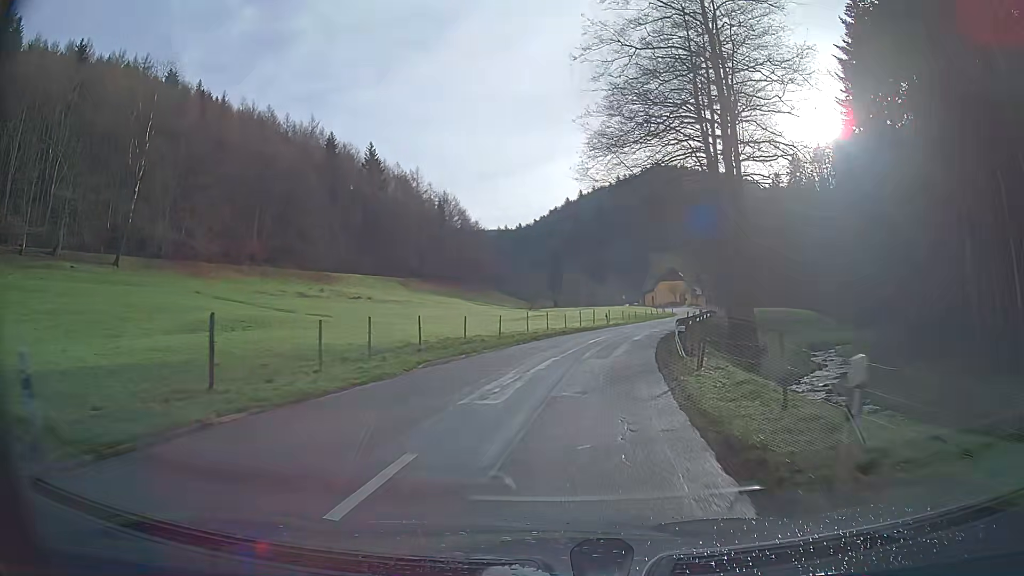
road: tertiary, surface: asphalt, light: Day
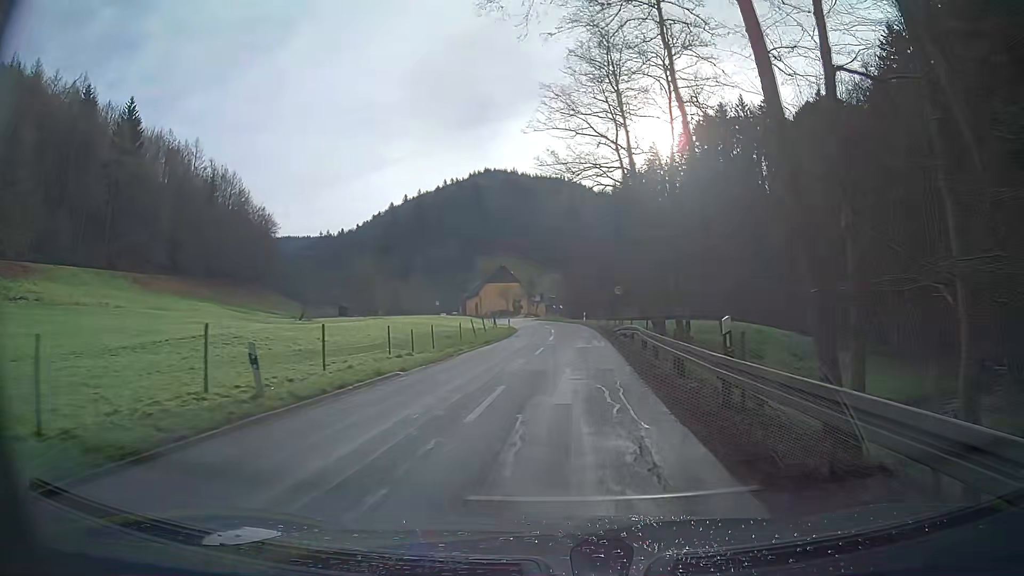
(+5.8, +40.7) m; +14°
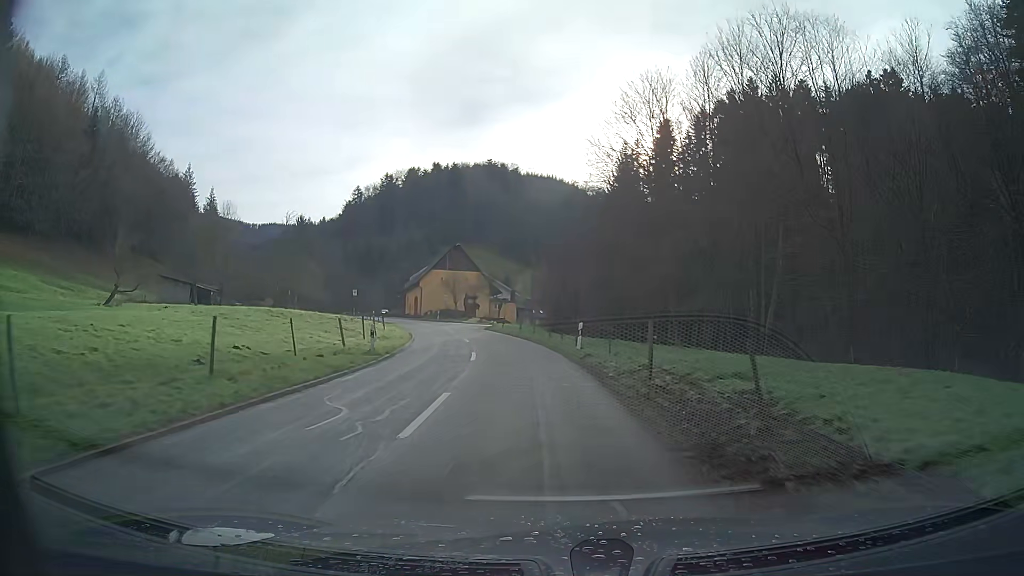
(+0.8, +39.1) m; 0°
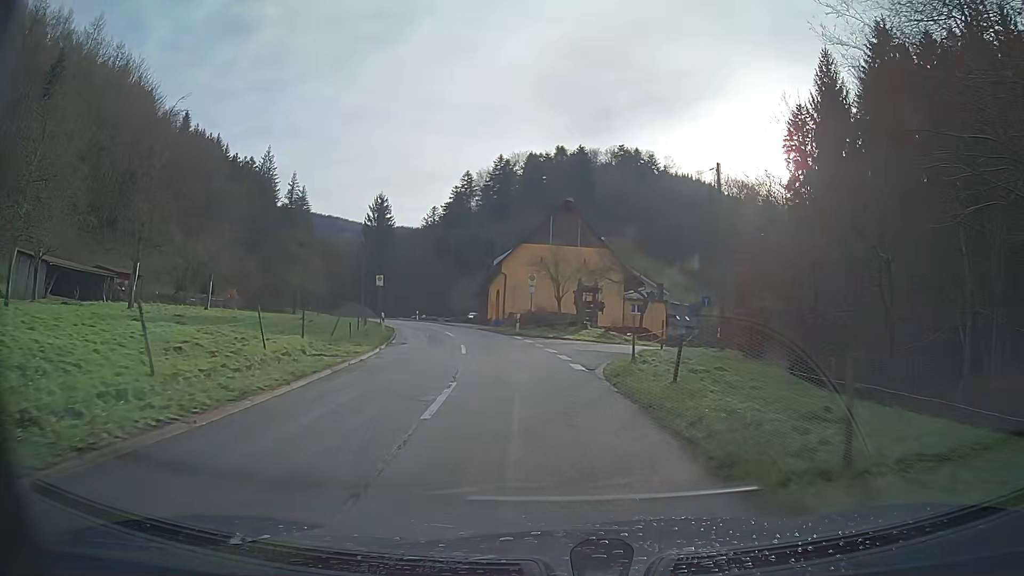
(-3.2, +36.0) m; -11°
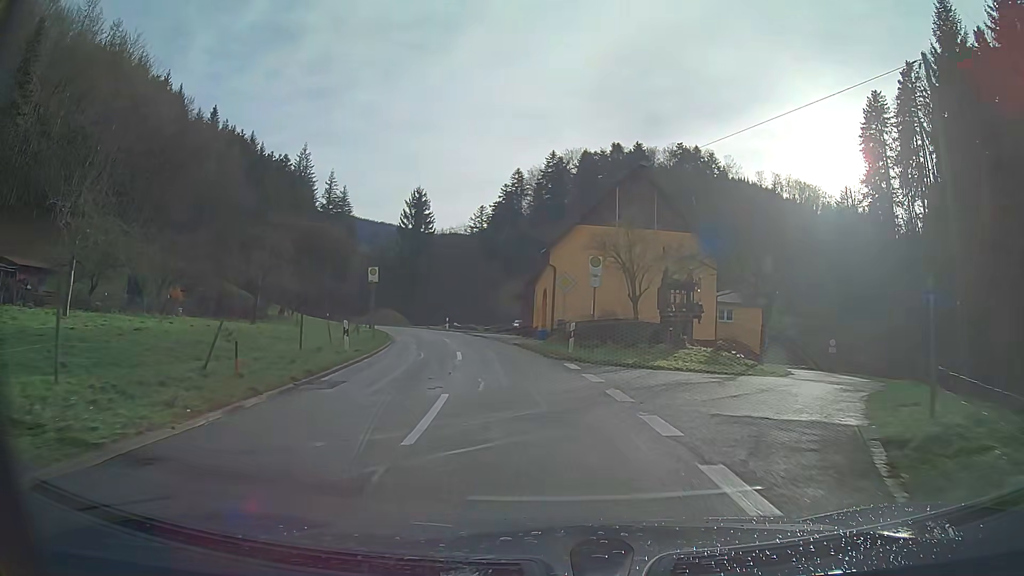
(-0.6, +13.9) m; -5°
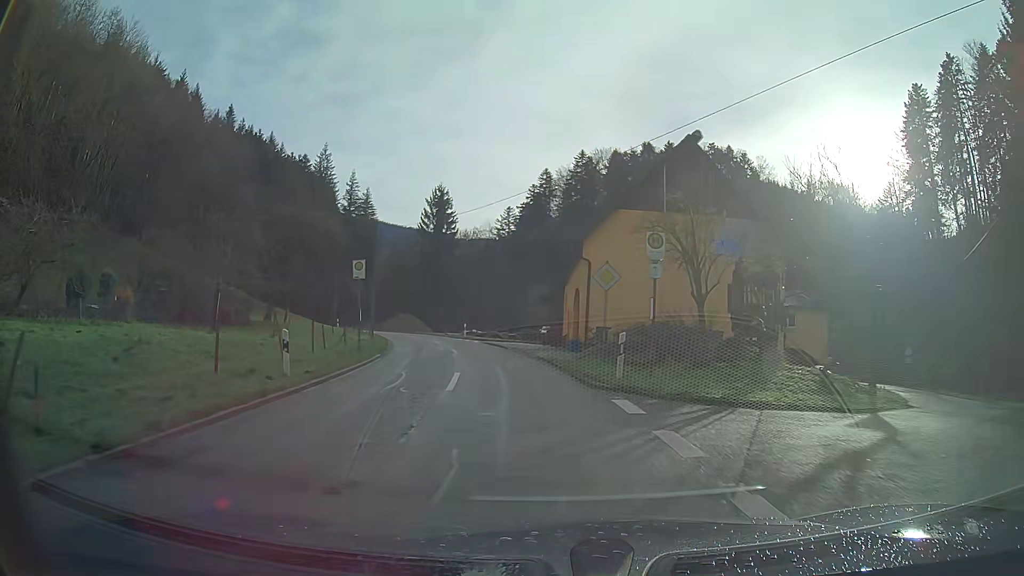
(-0.2, +6.9) m; -3°
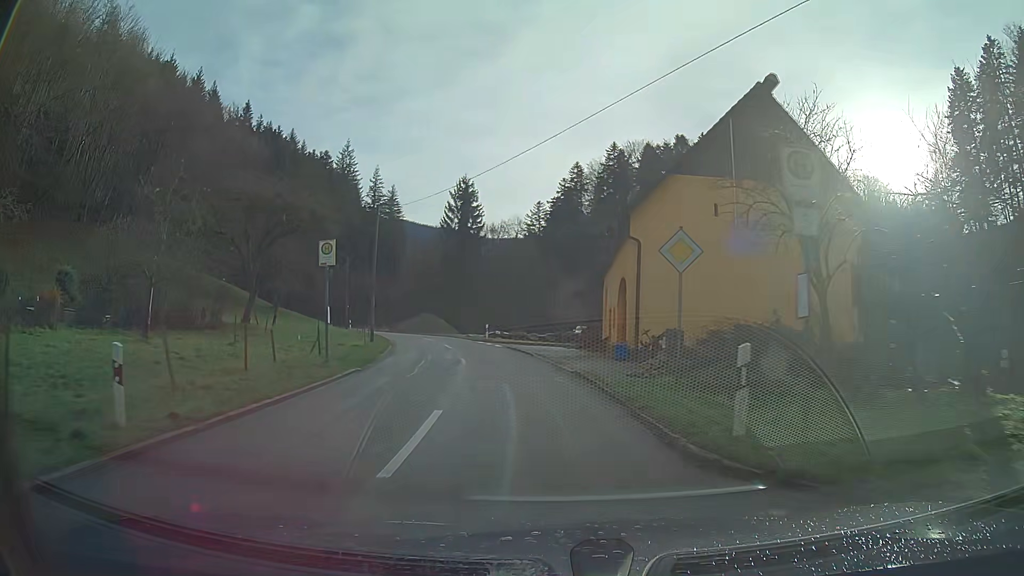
(-0.2, +6.9) m; -3°
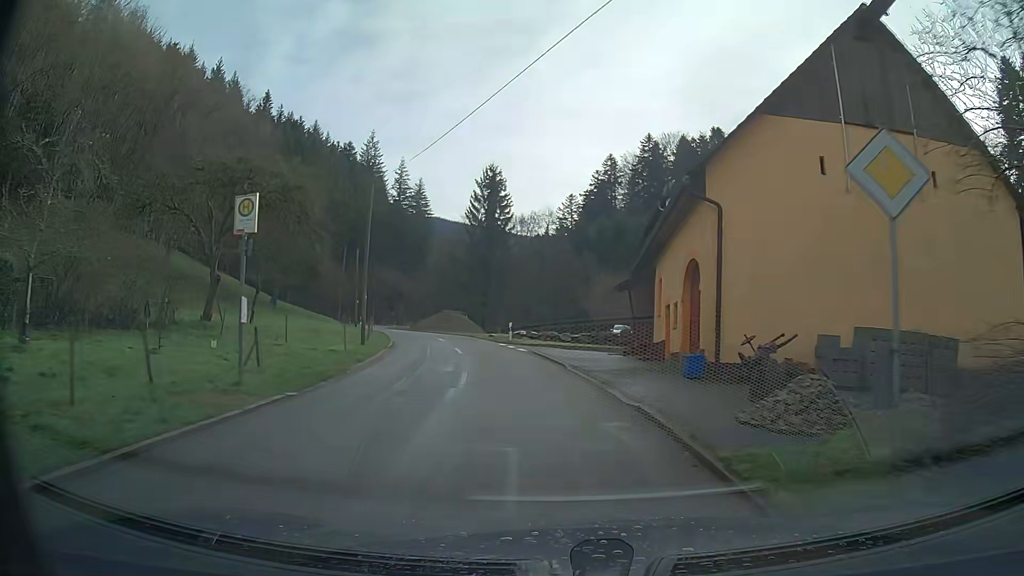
(-0.1, +7.0) m; -2°
